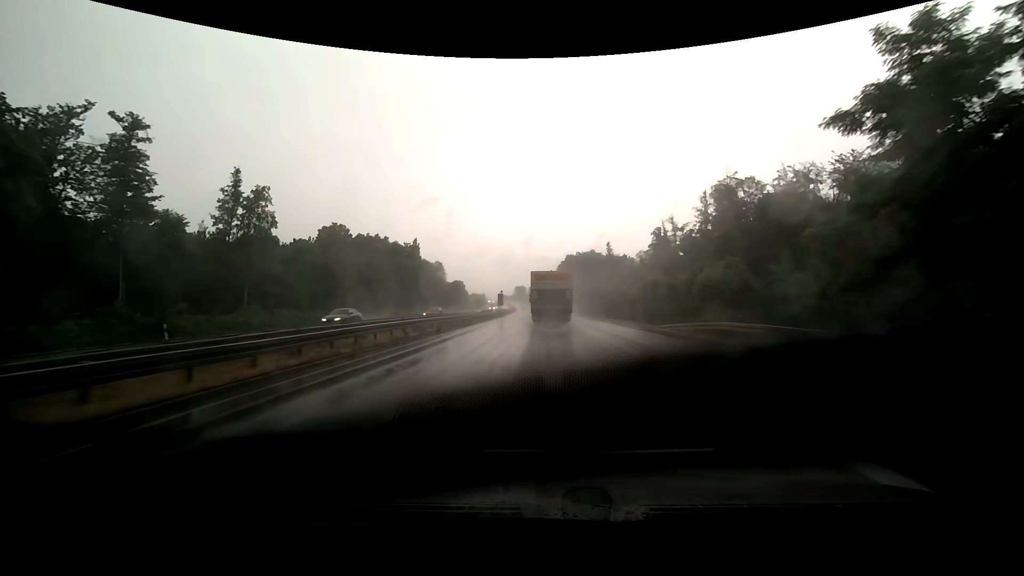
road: trunk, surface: asphalt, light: Day
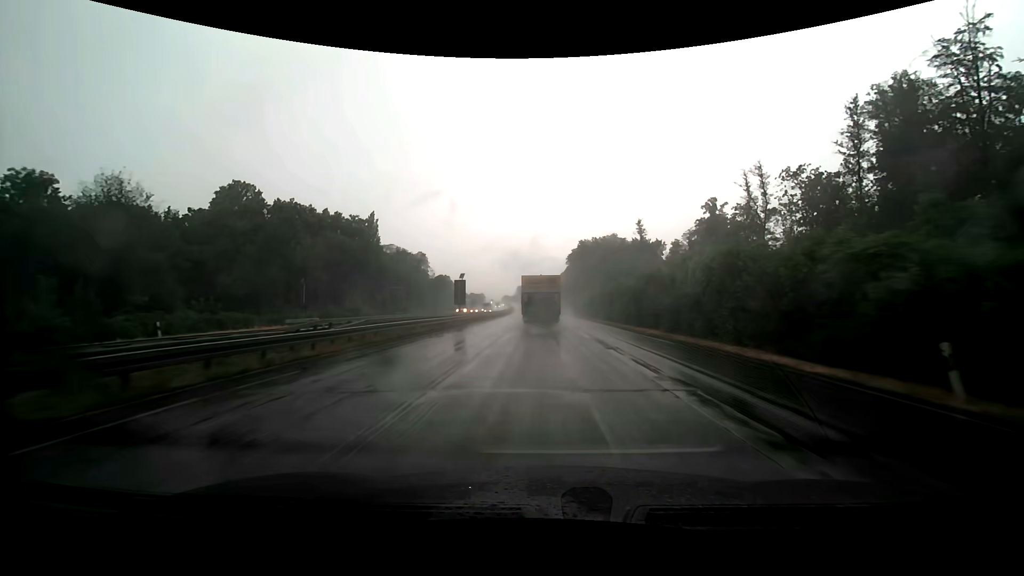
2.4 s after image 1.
(-0.2, +51.3) m; -1°
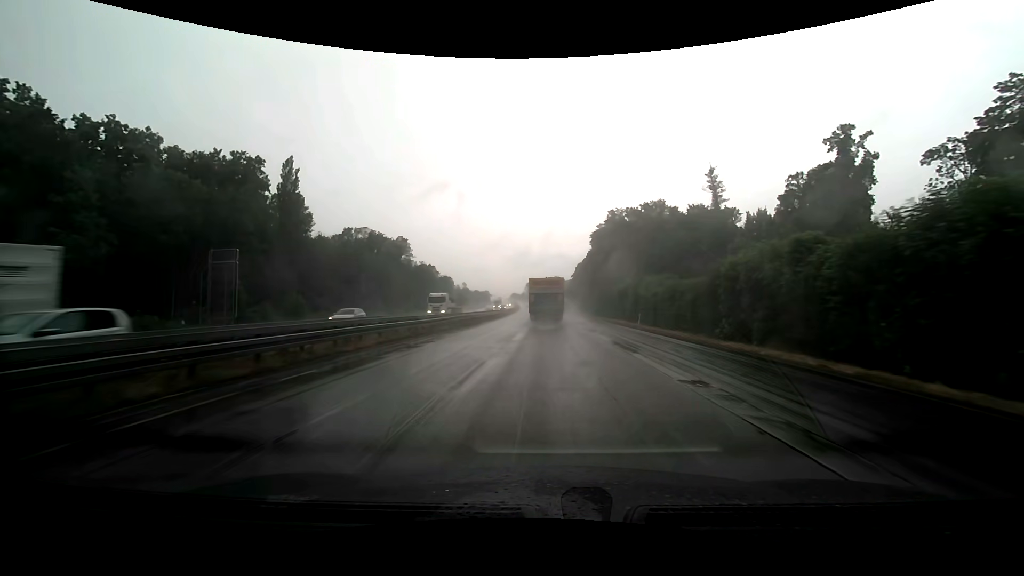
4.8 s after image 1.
(-0.7, +49.3) m; -1°
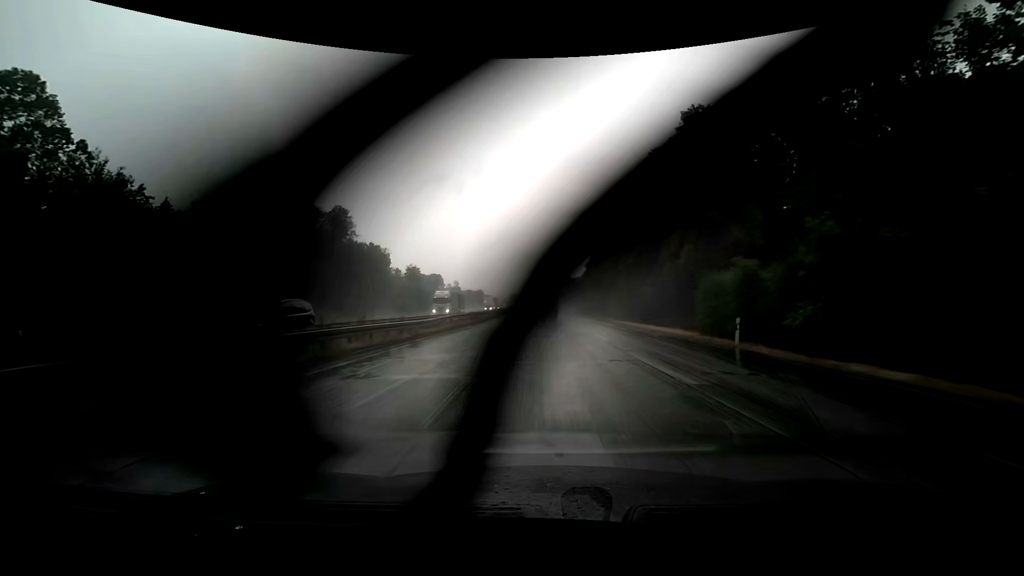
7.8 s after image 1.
(-0.1, +59.0) m; 0°
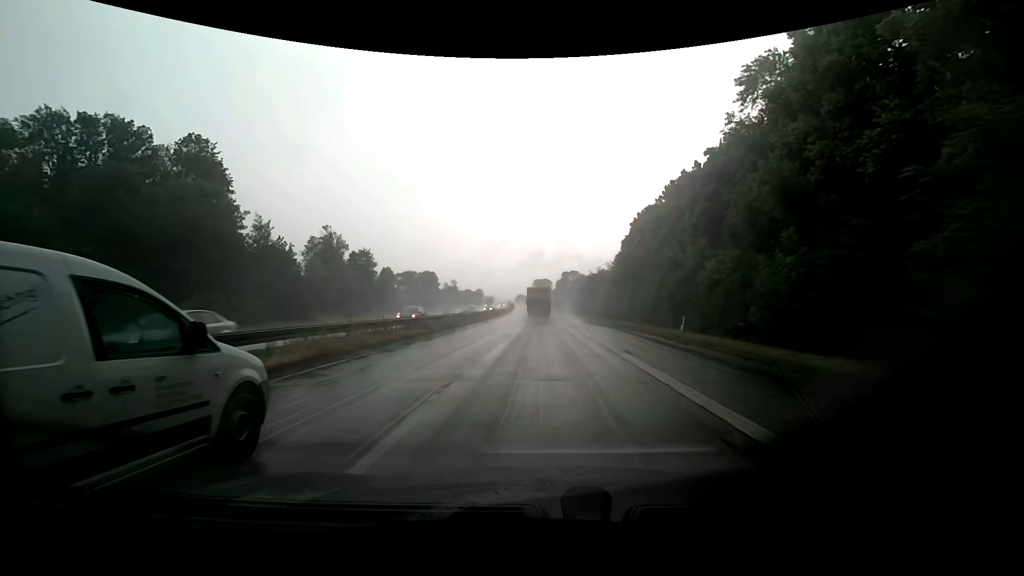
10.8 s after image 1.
(-0.1, +56.8) m; -2°
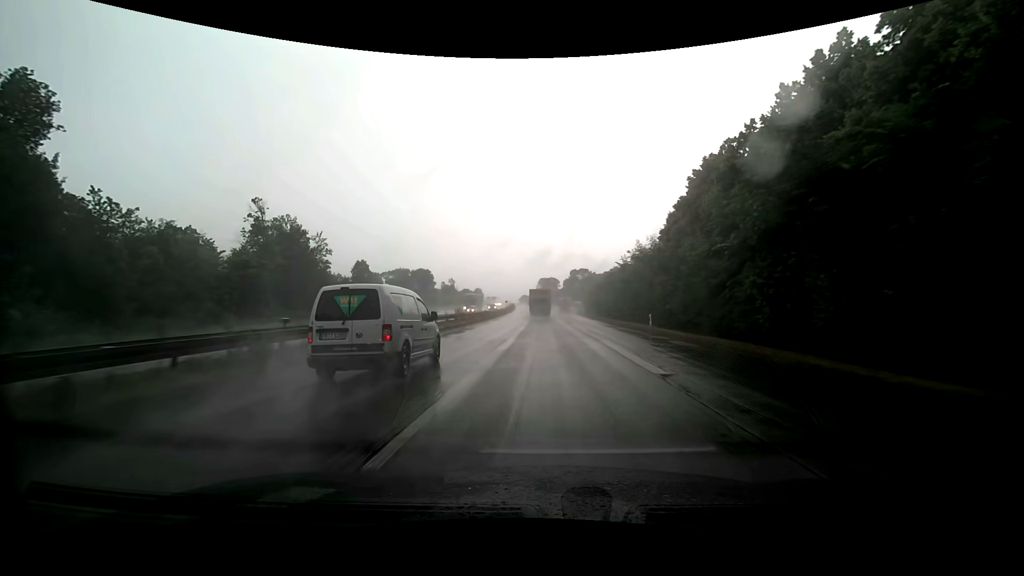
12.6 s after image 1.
(+0.1, +34.1) m; 0°
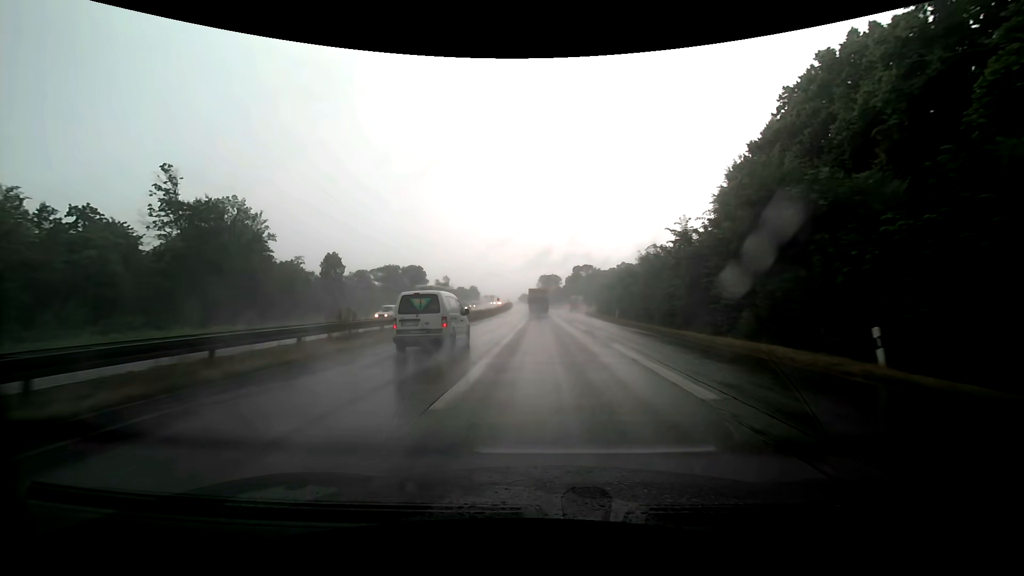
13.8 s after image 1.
(0.0, +23.0) m; 0°
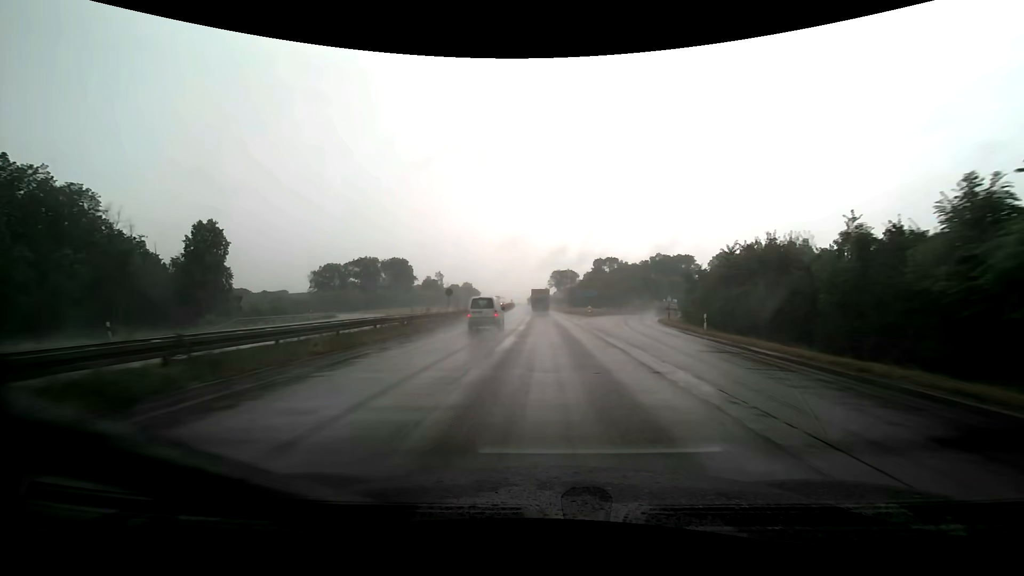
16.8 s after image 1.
(-0.3, +57.9) m; -1°
(0, +10) (0, +20) (0, +30) (0, +40) (0, +50) (0, +60) (0, +70) (0, +80) (-1, +90) (-1, +100) m
